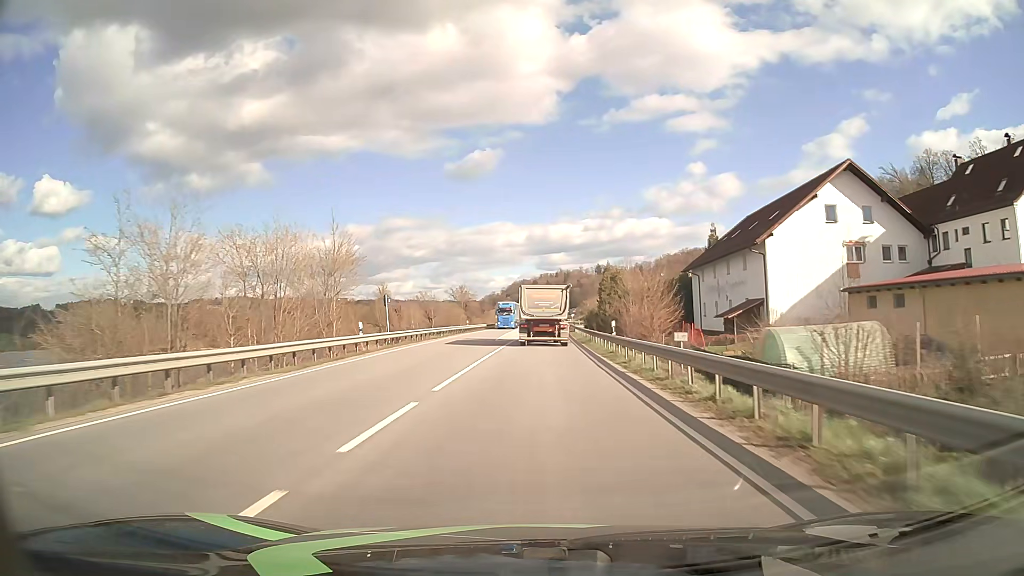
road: primary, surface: asphalt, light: Day
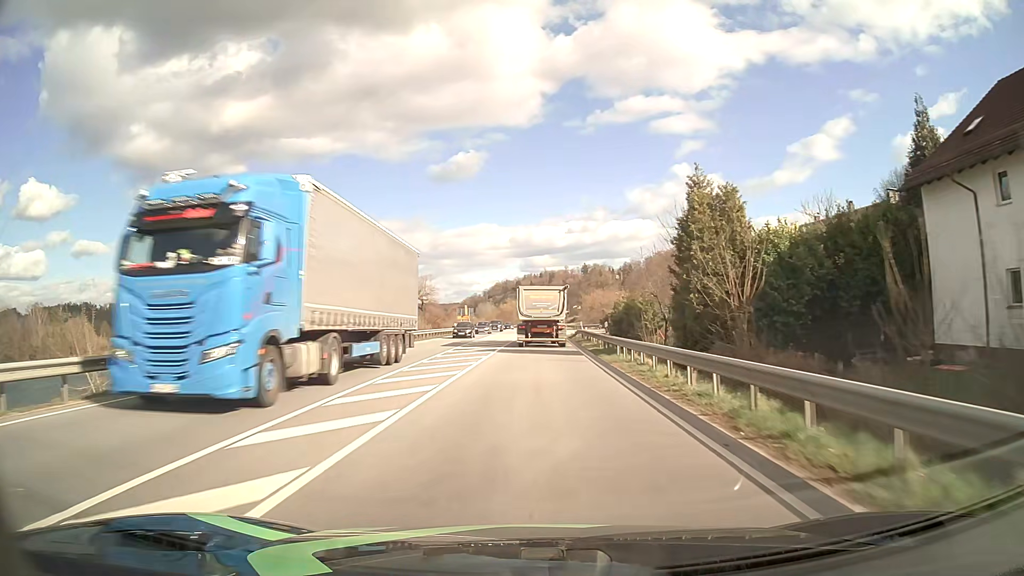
(+0.6, +46.1) m; +2°
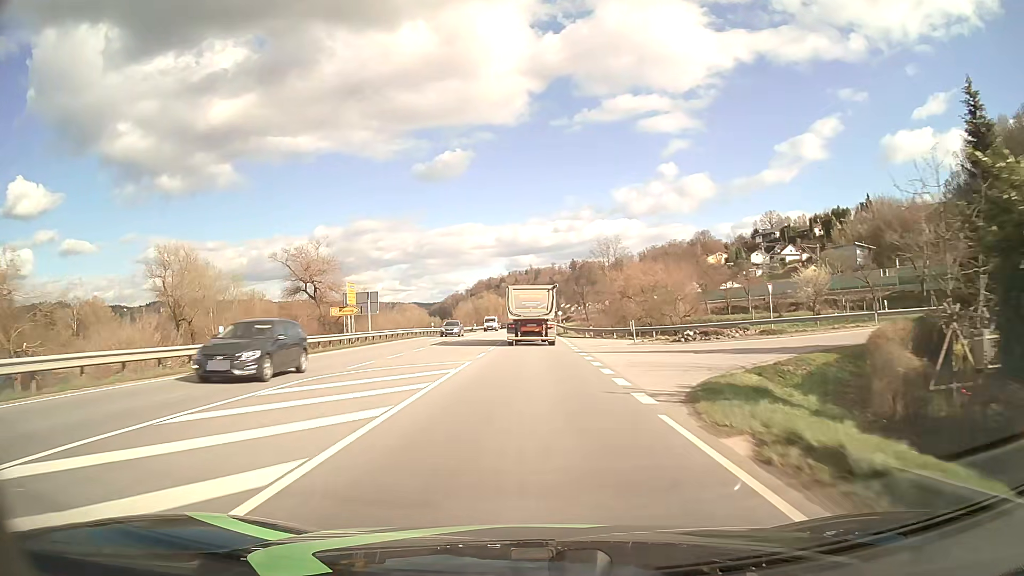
(+0.5, +57.4) m; +1°
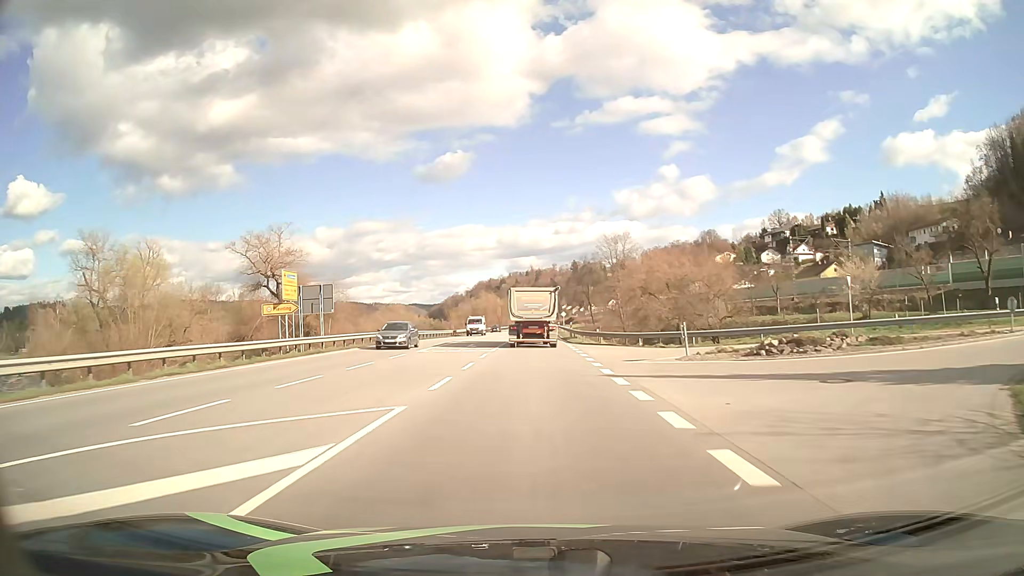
(0.0, +11.5) m; 0°
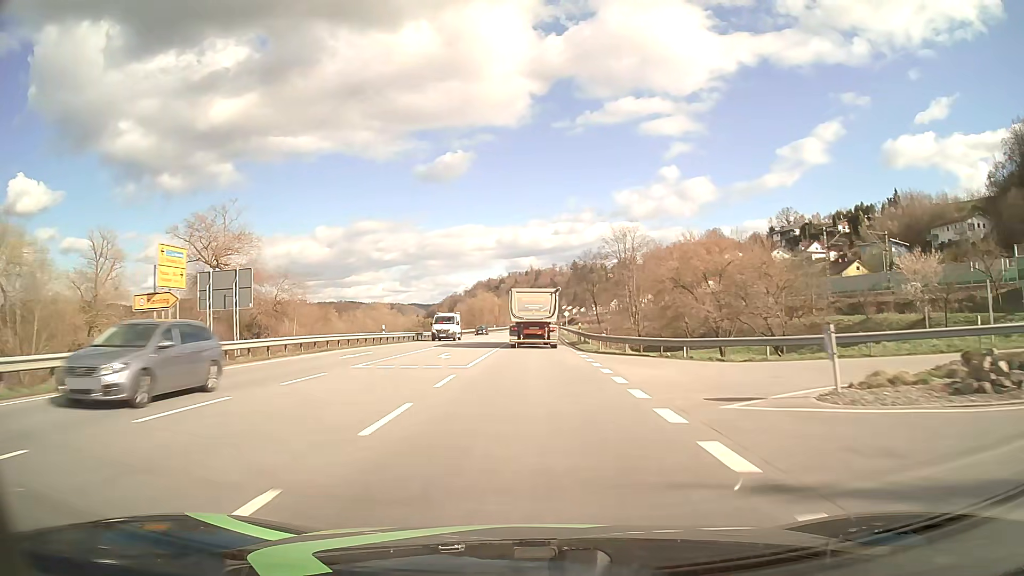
(0.0, +11.5) m; 0°
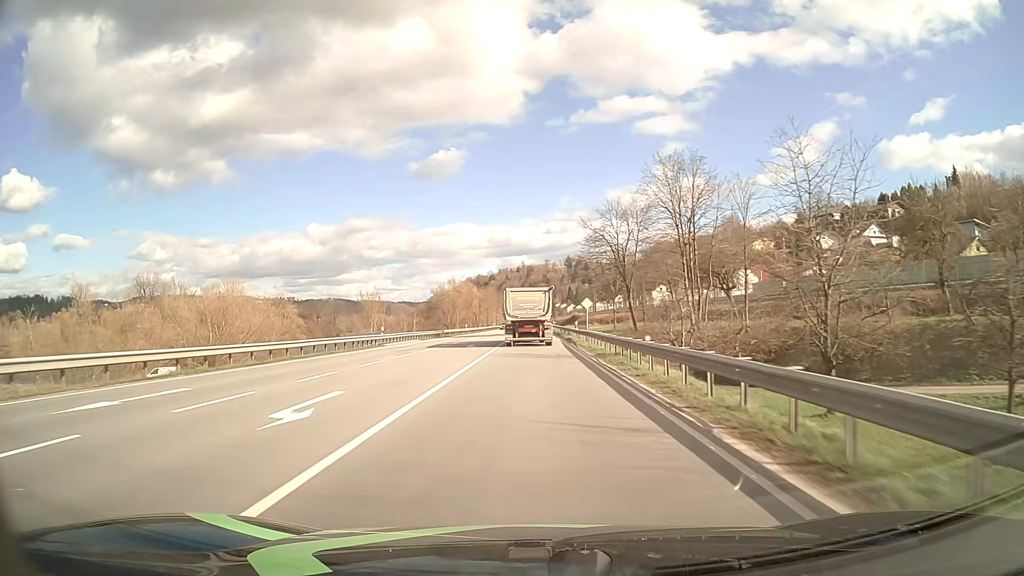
(+0.2, +45.7) m; +1°
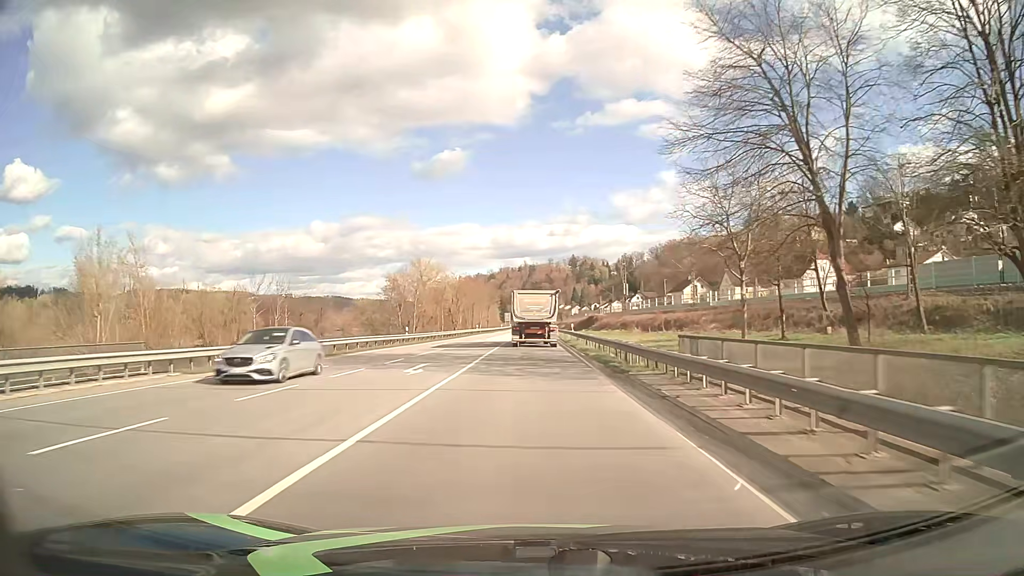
(0.0, +46.0) m; 0°
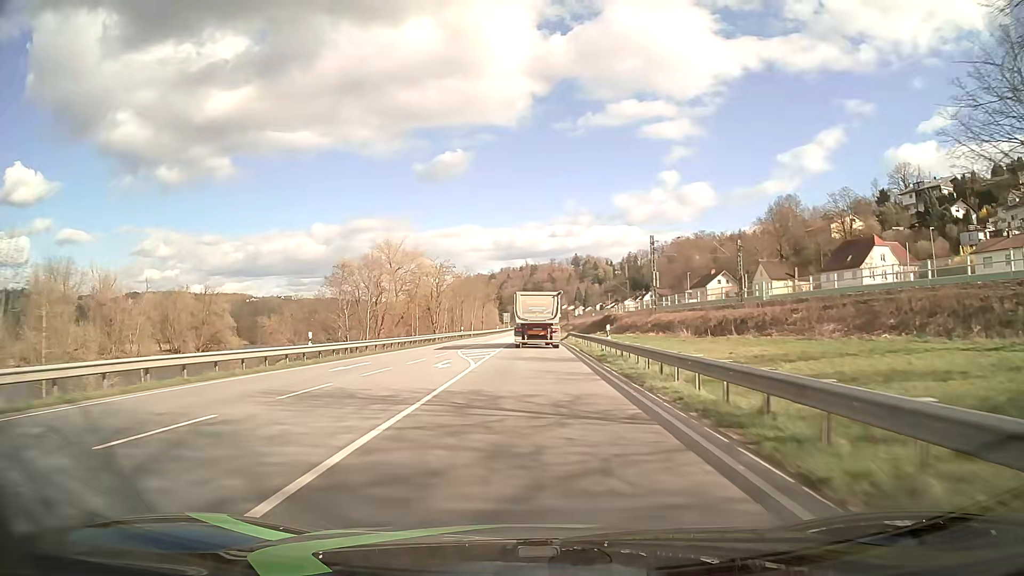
(0.0, +23.2) m; 0°
(0, +10) (0, +20) (0, +30) (0, +40) (0, +50) (0, +60) (0, +70) (0, +80) (0, +90) (0, +100) m
